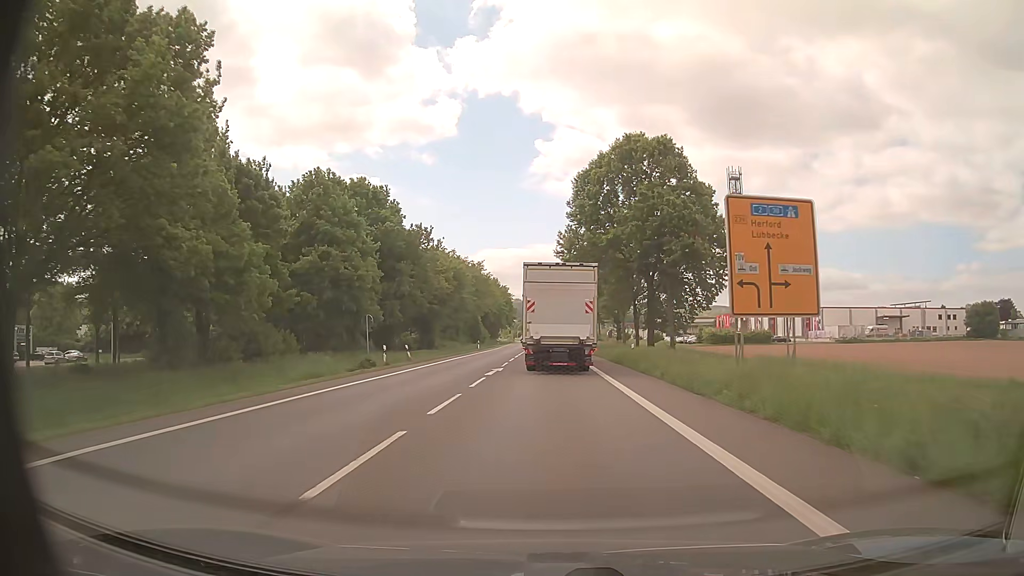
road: primary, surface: asphalt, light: Day
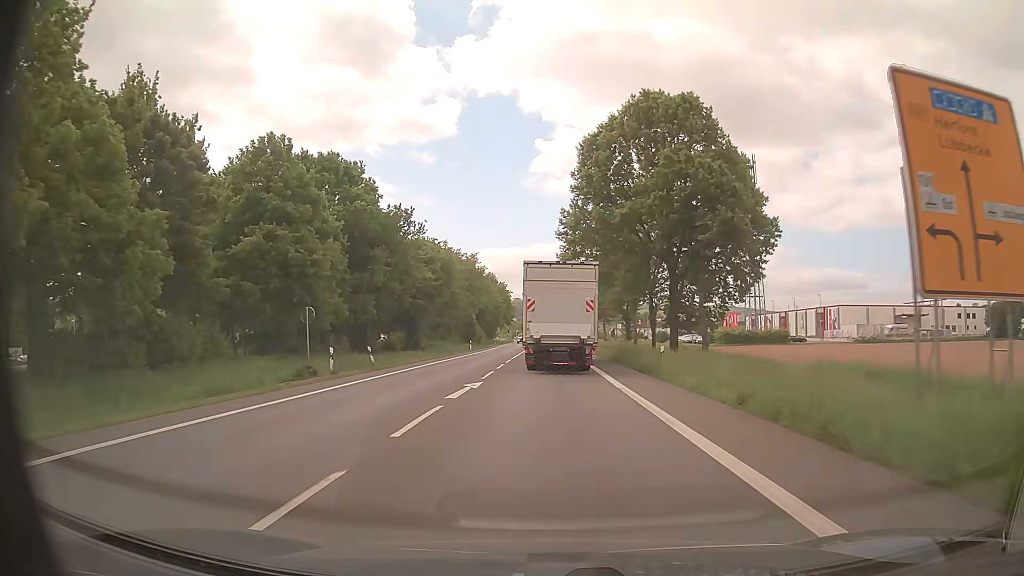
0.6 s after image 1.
(+0.1, +8.9) m; 0°
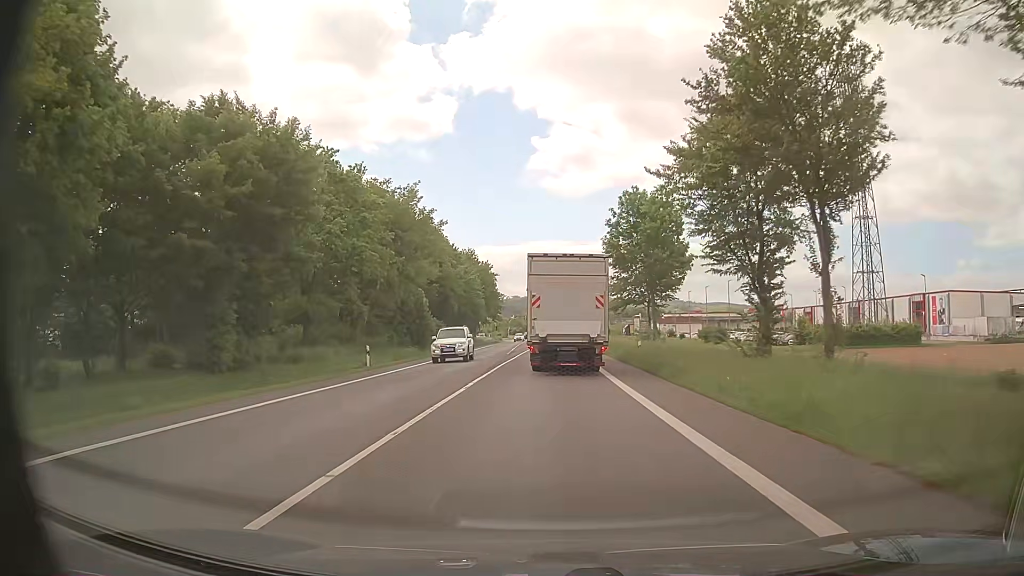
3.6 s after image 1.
(-0.1, +43.7) m; 0°
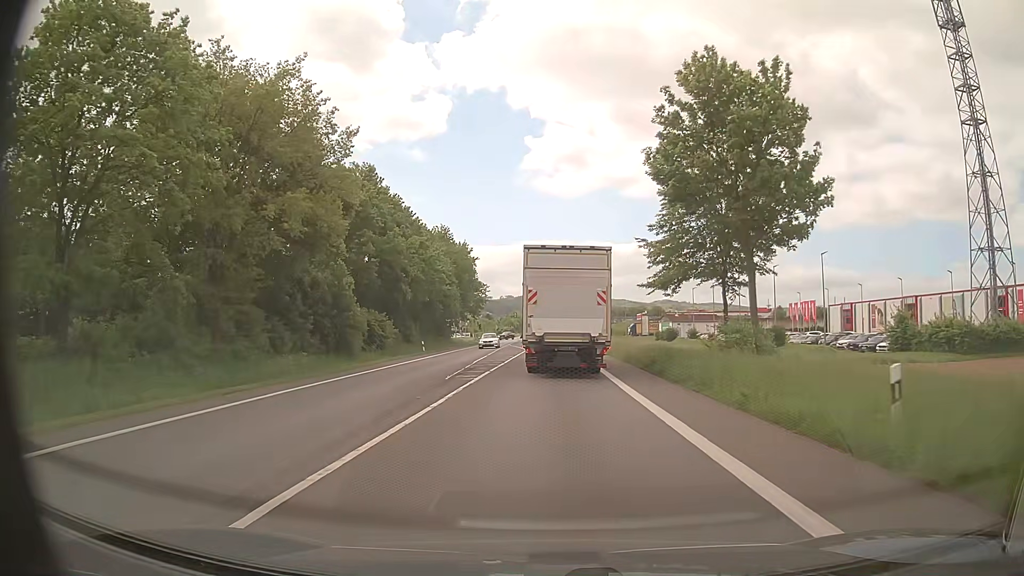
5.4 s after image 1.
(0.0, +24.8) m; 0°
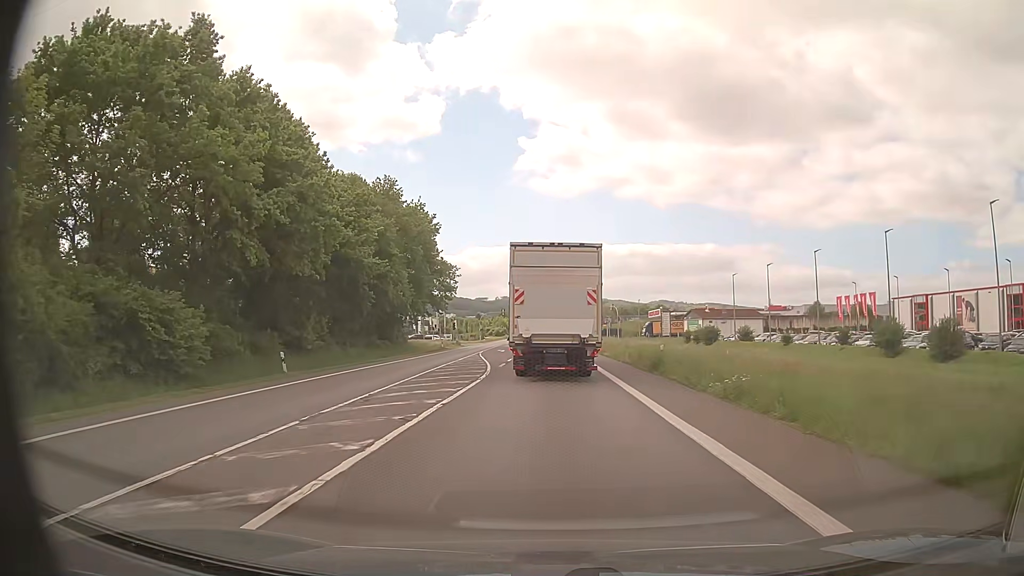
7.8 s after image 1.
(+0.1, +30.5) m; -1°
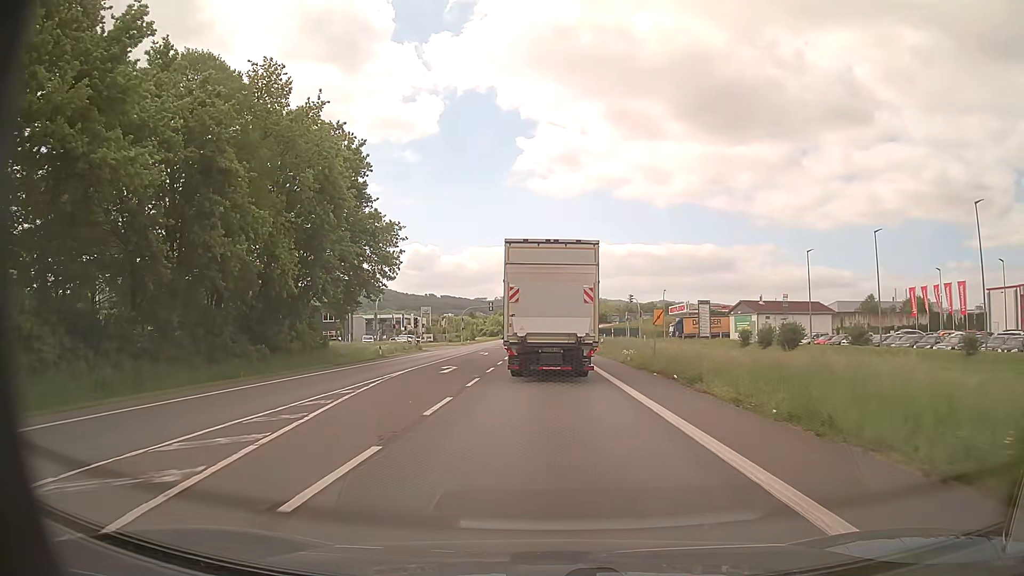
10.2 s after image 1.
(+0.4, +28.9) m; +1°
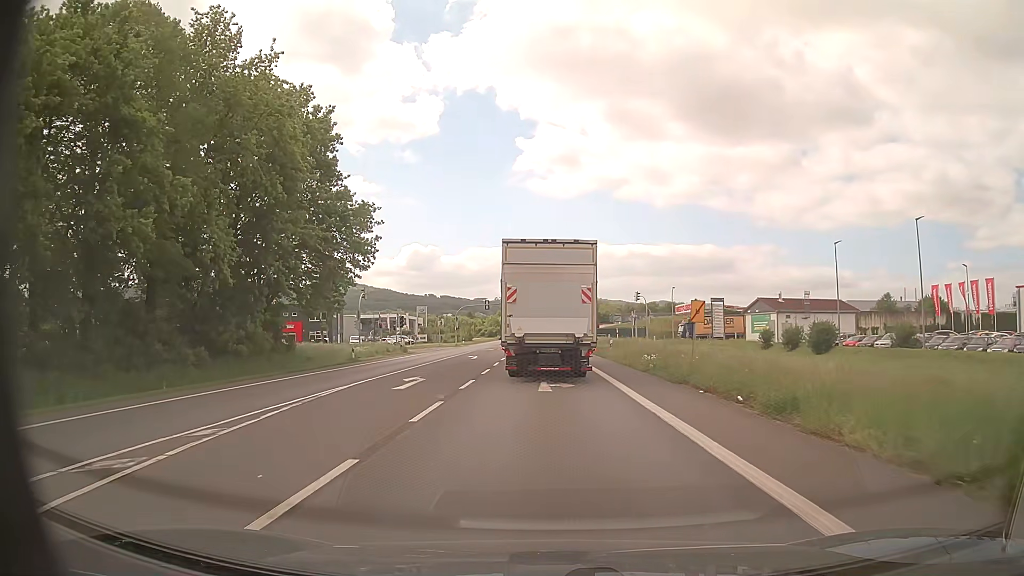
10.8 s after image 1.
(0.0, +7.0) m; 0°
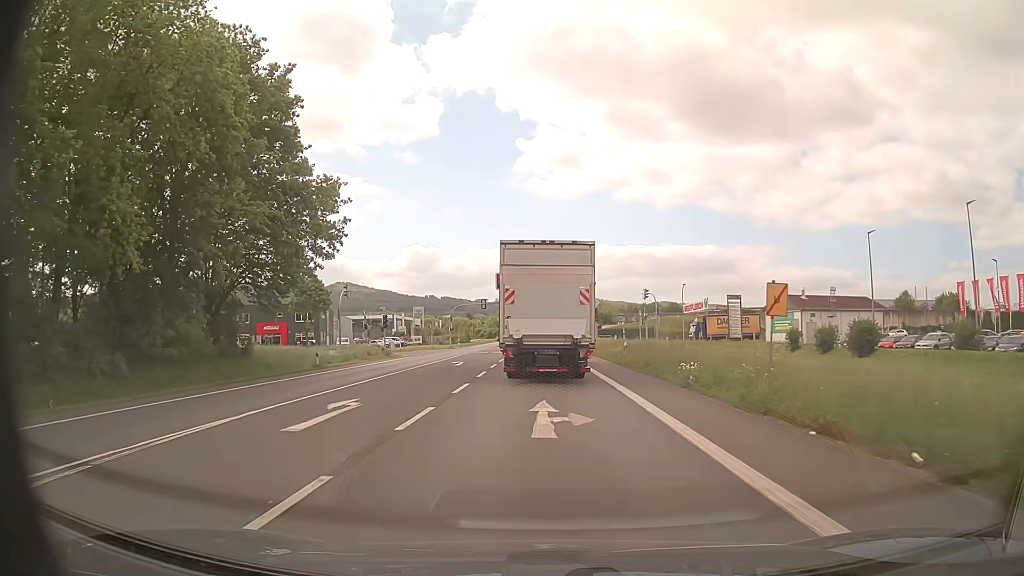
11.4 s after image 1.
(0.0, +6.9) m; 0°
(0, +10) (0, +20) (0, +30) (0, +40) (-1, +50) (-1, +60) (-1, +70) (-1, +80) (-1, +90) (-1, +100) m
